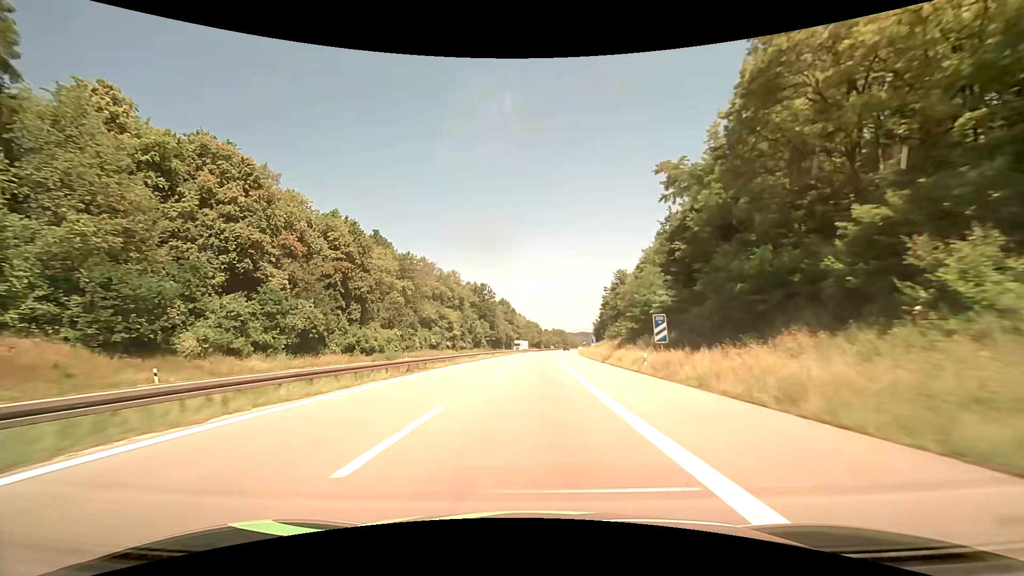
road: motorway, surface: asphalt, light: Day
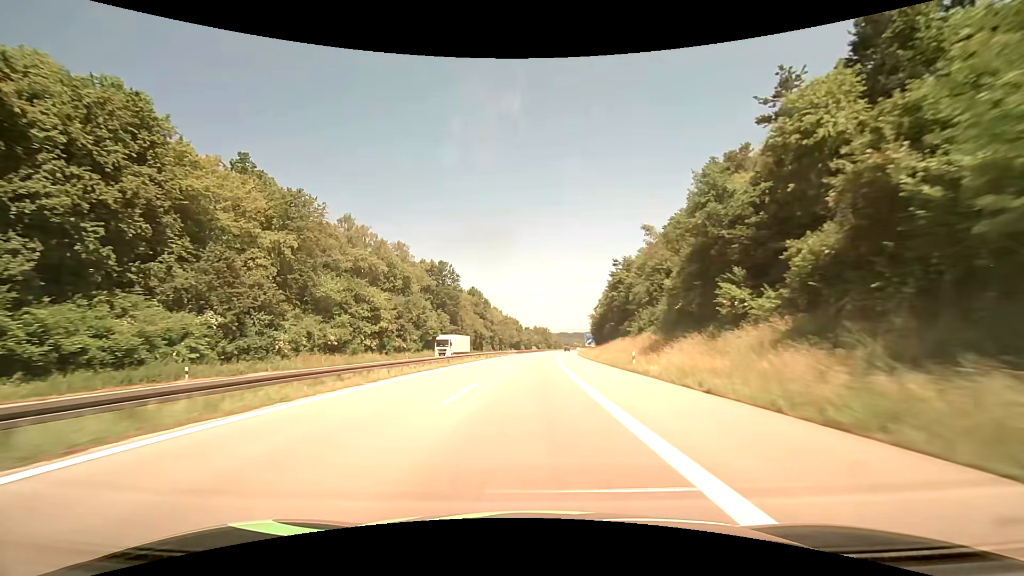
(+1.0, +47.5) m; +2°
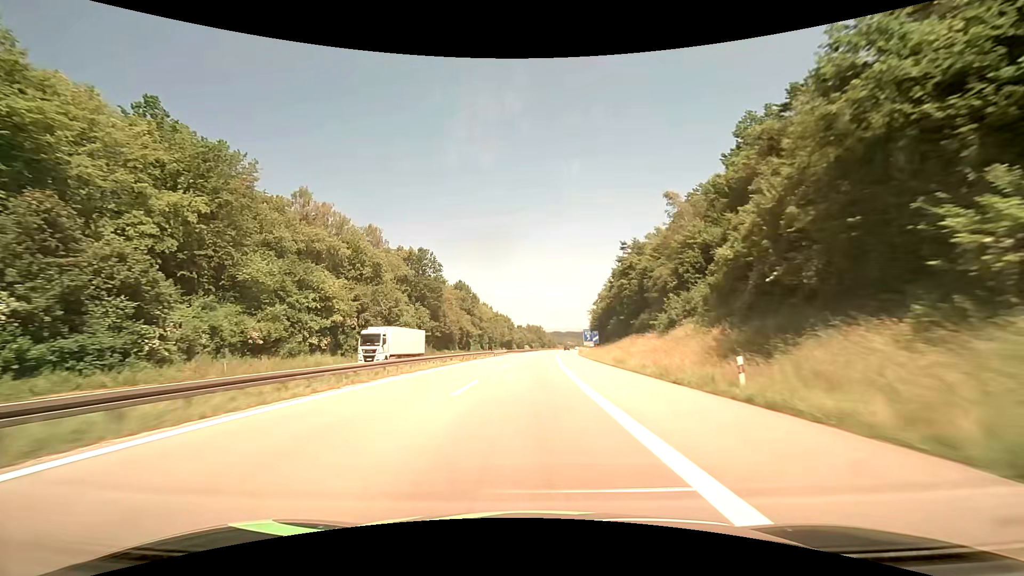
(+0.1, +16.2) m; +1°
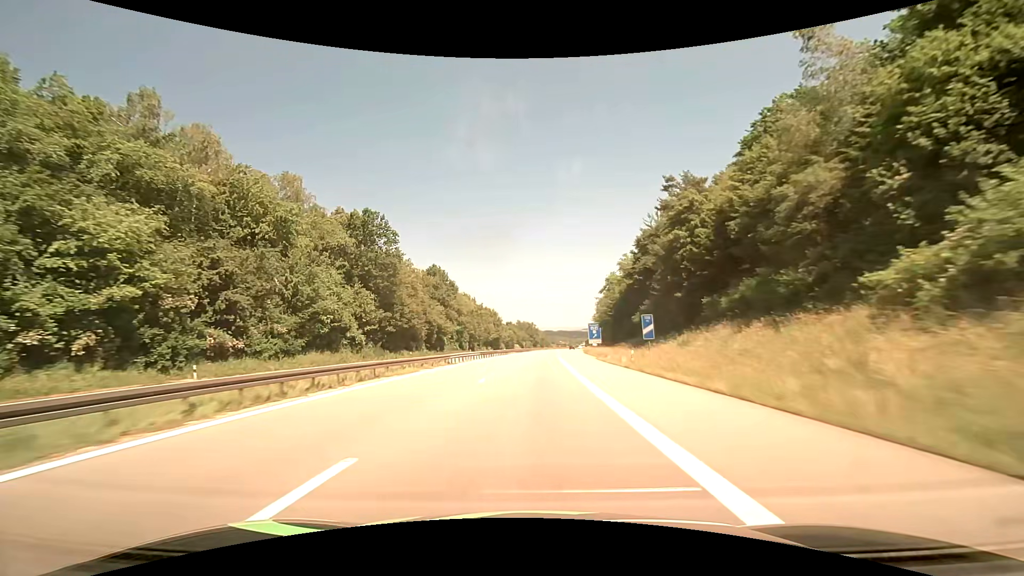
(+0.3, +32.2) m; +1°
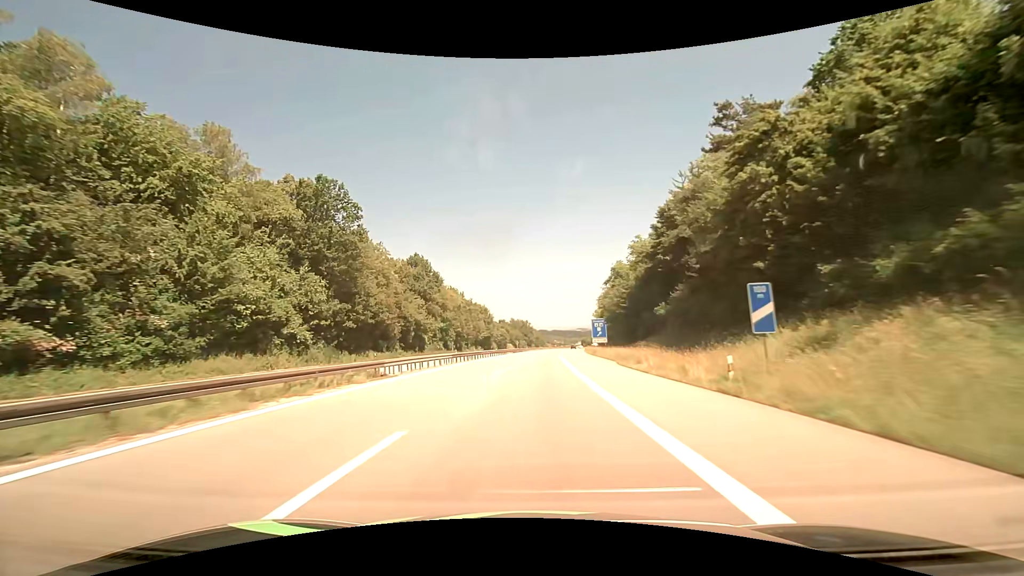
(+0.1, +16.0) m; 0°
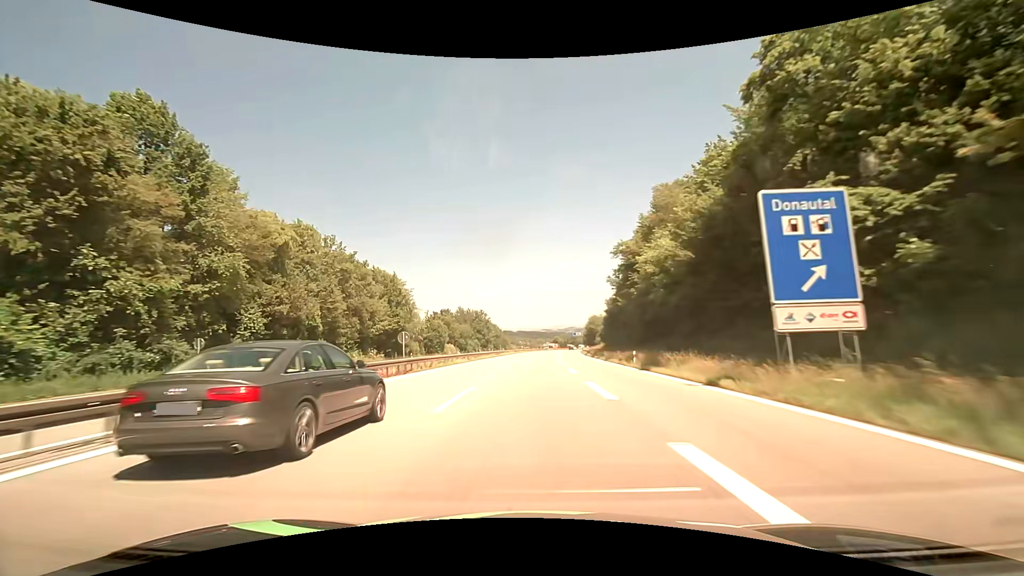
(+2.9, +79.7) m; +4°
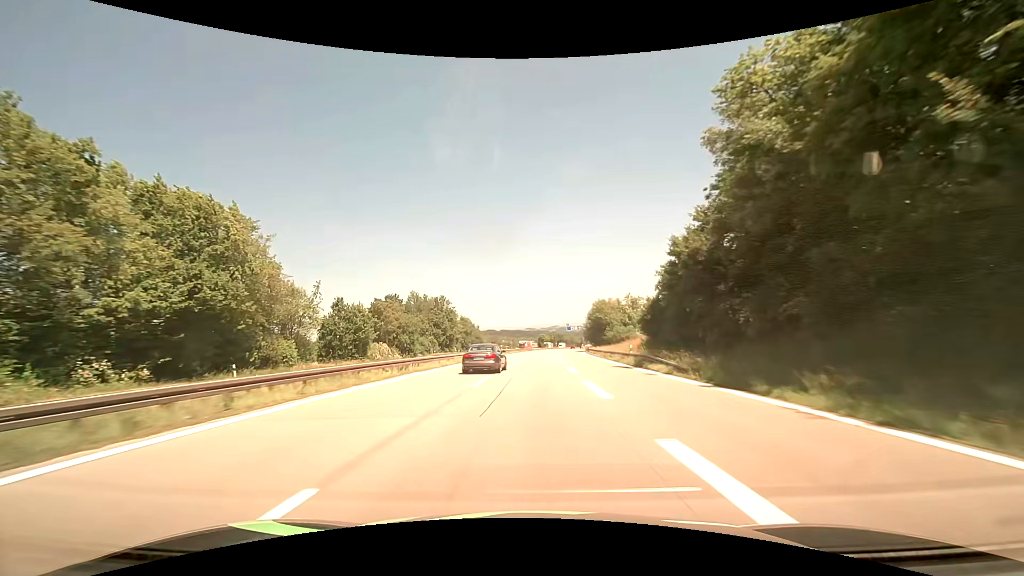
(+0.9, +47.7) m; +2°
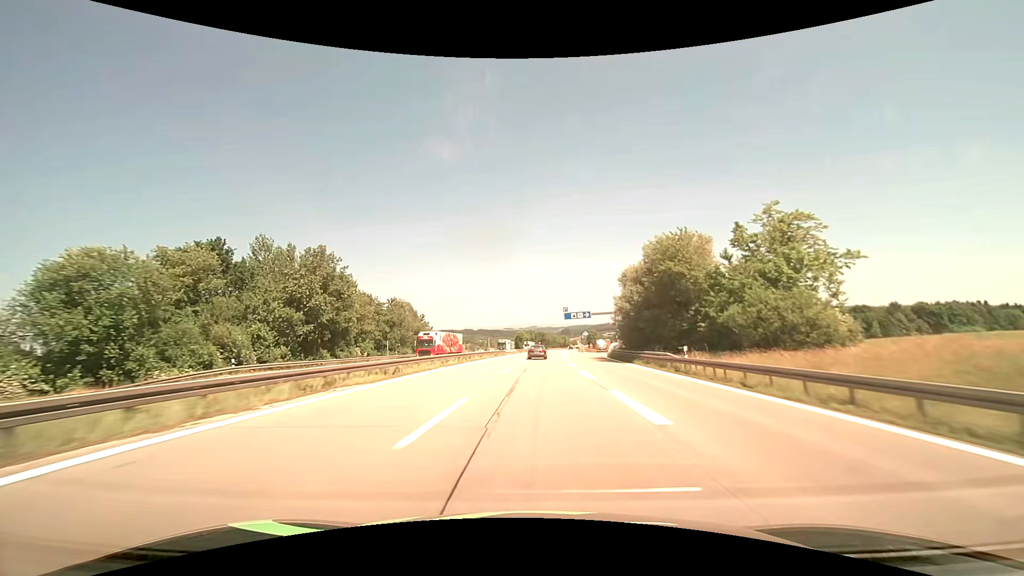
(+1.2, +63.4) m; +2°
(0, +10) (0, +20) (0, +30) (+1, +40) (+1, +50) (+2, +60) (+2, +70) (+3, +80) (+3, +90) (+4, +100) m
